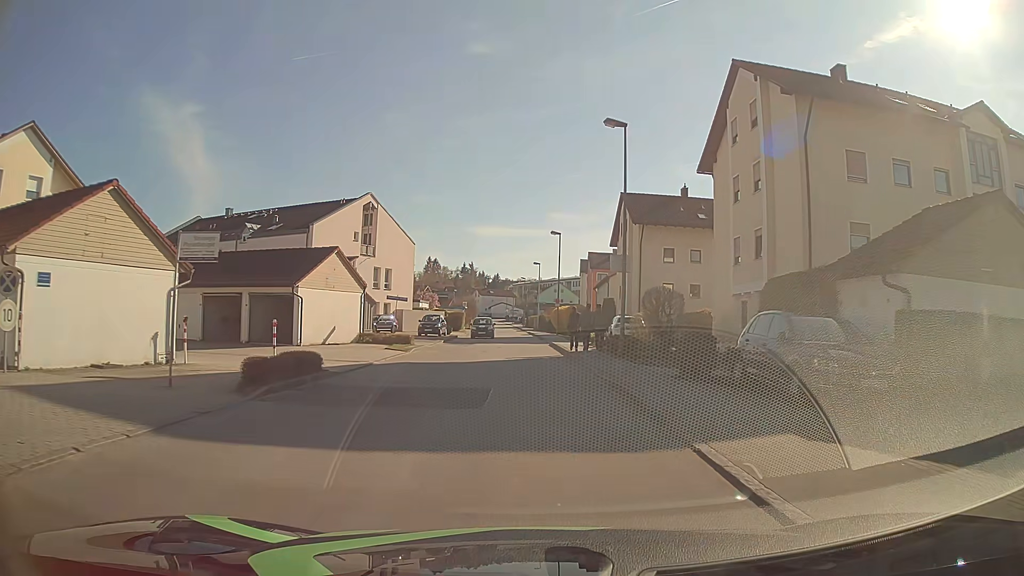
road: unclassified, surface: asphalt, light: Day
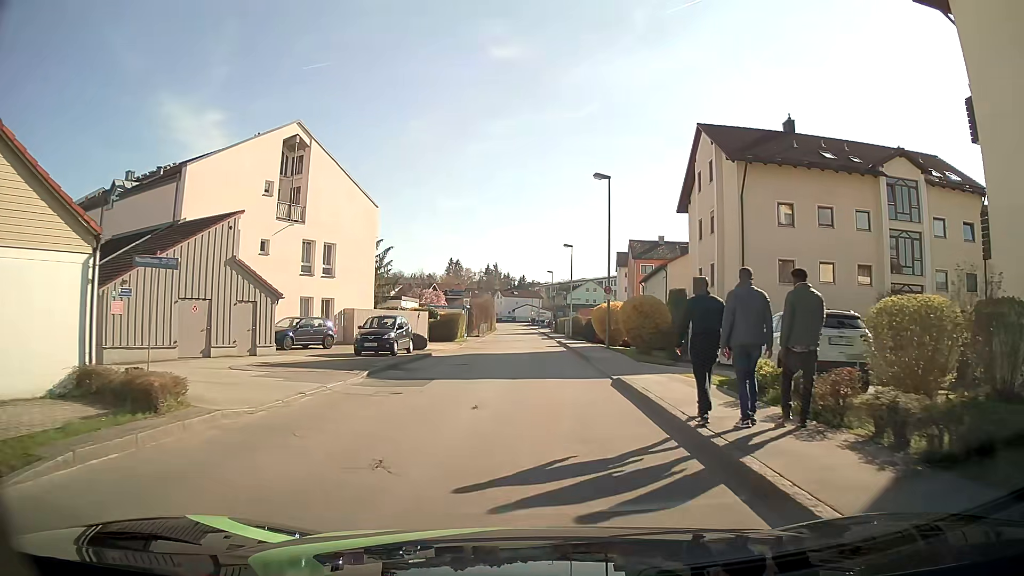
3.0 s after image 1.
(+0.2, +21.8) m; -2°
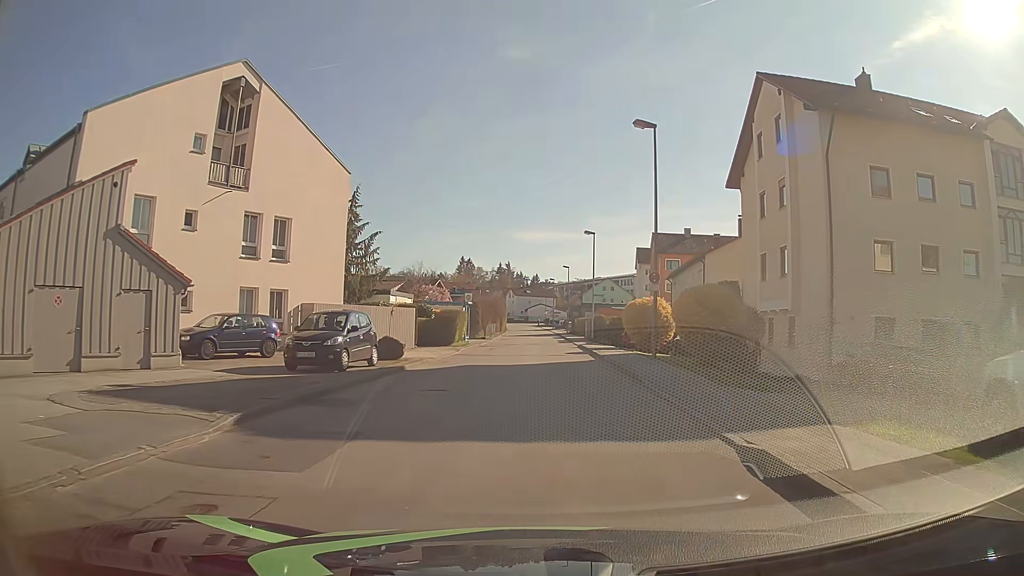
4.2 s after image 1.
(-0.1, +8.7) m; -1°
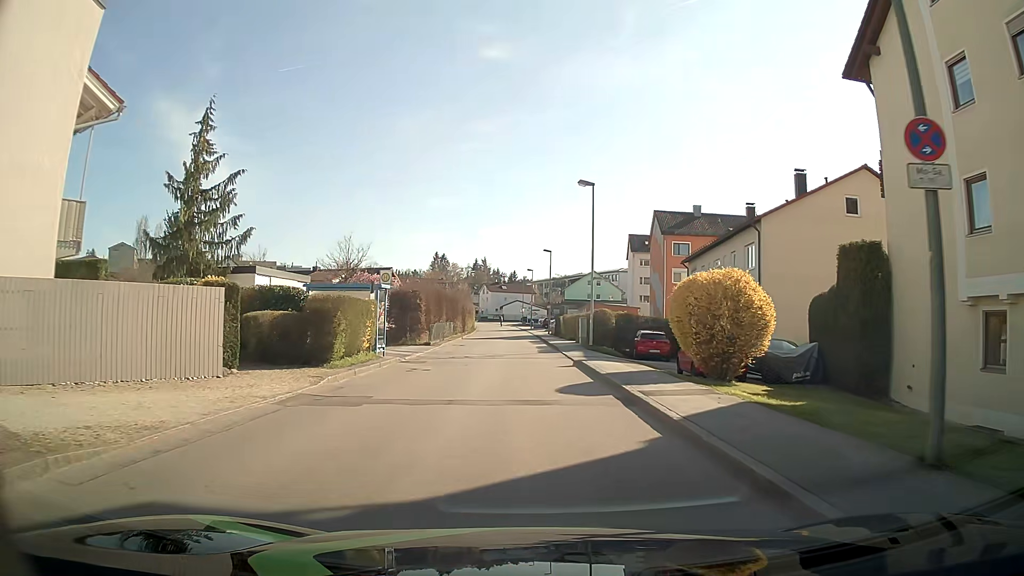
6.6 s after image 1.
(+0.5, +17.6) m; +2°
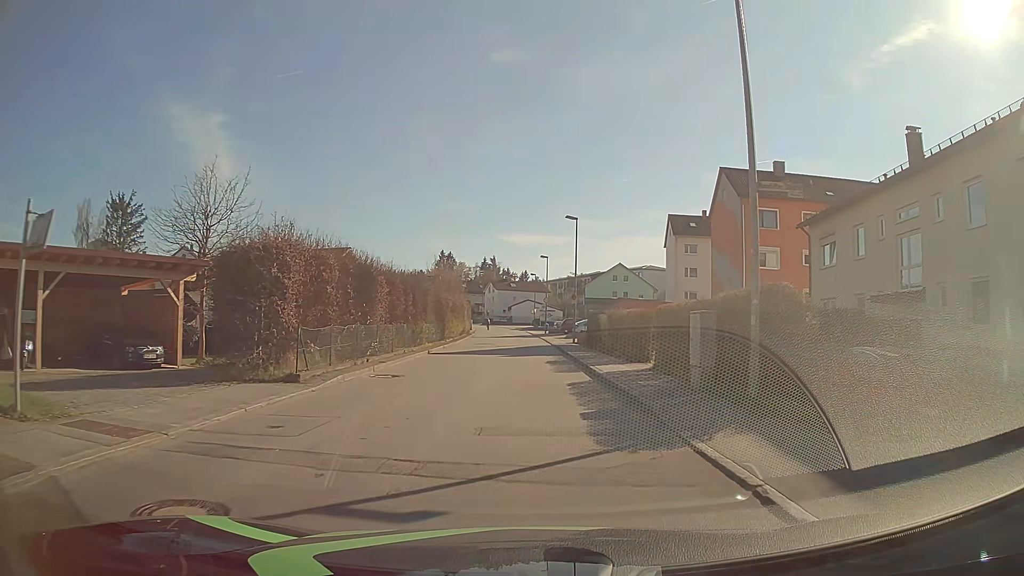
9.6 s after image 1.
(-0.3, +22.4) m; -1°
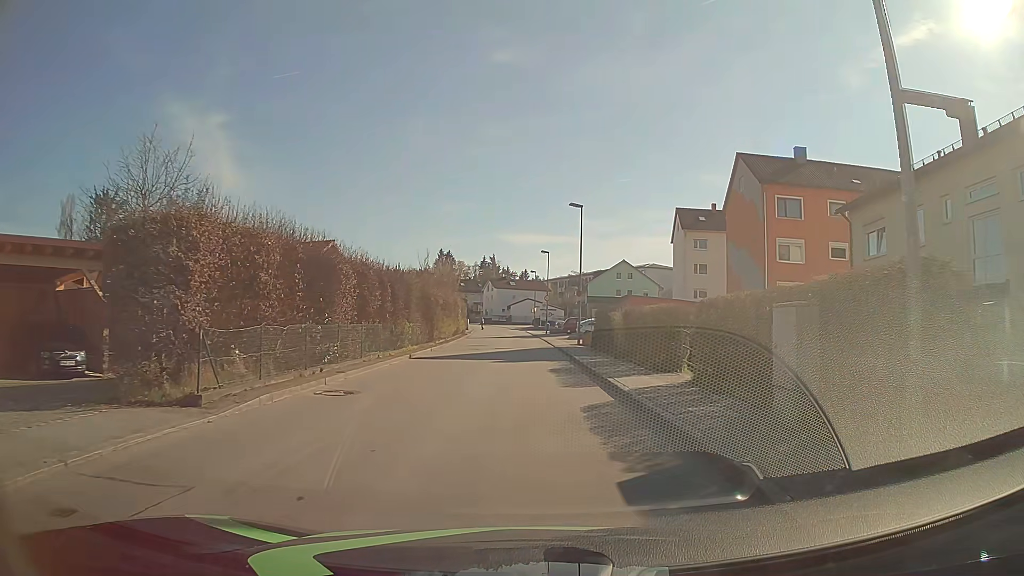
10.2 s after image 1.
(0.0, +4.6) m; -1°
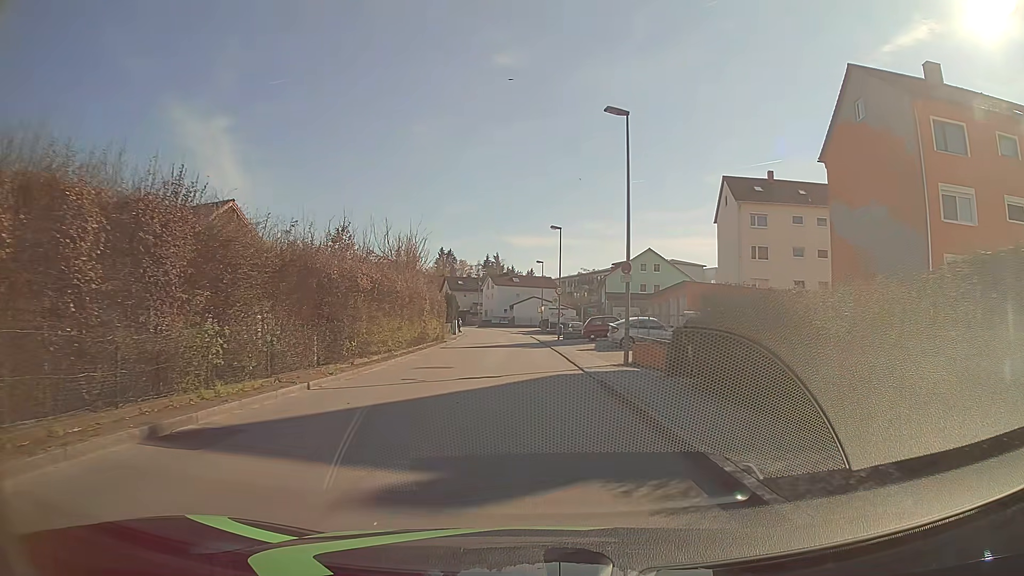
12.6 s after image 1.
(+0.2, +18.3) m; 0°
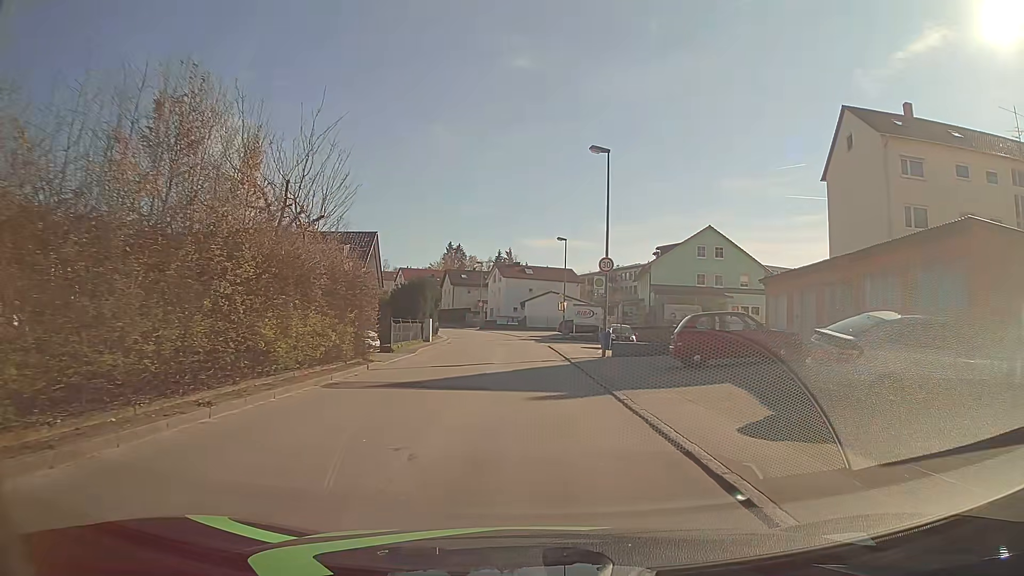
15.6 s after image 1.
(-0.3, +23.0) m; -1°
(0, +10) (0, +20) (0, +30) (-1, +40) (-1, +50) (-3, +60) (-5, +70) (-8, +79) (-11, +89) (-15, +98) m
